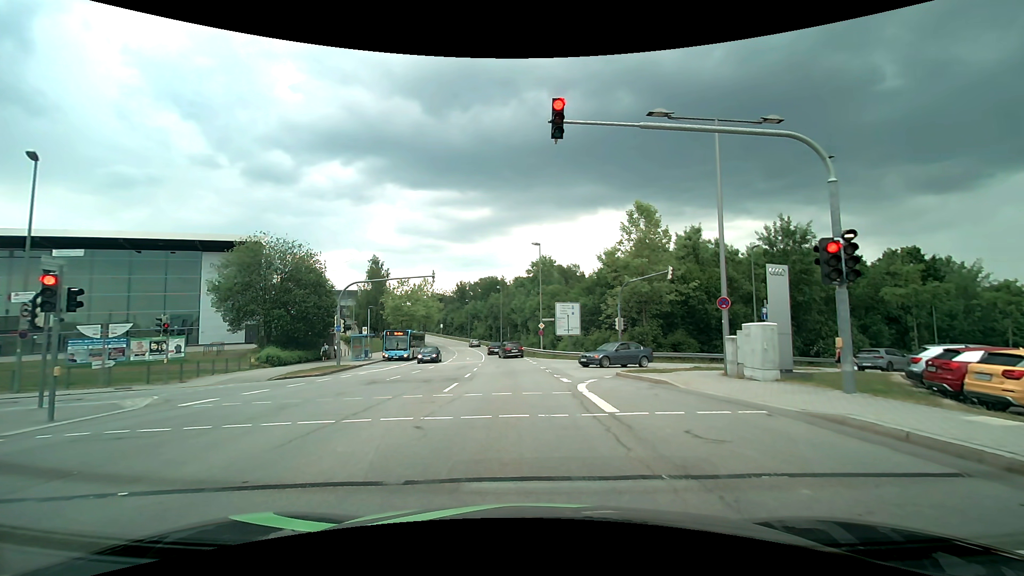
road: secondary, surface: asphalt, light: Day
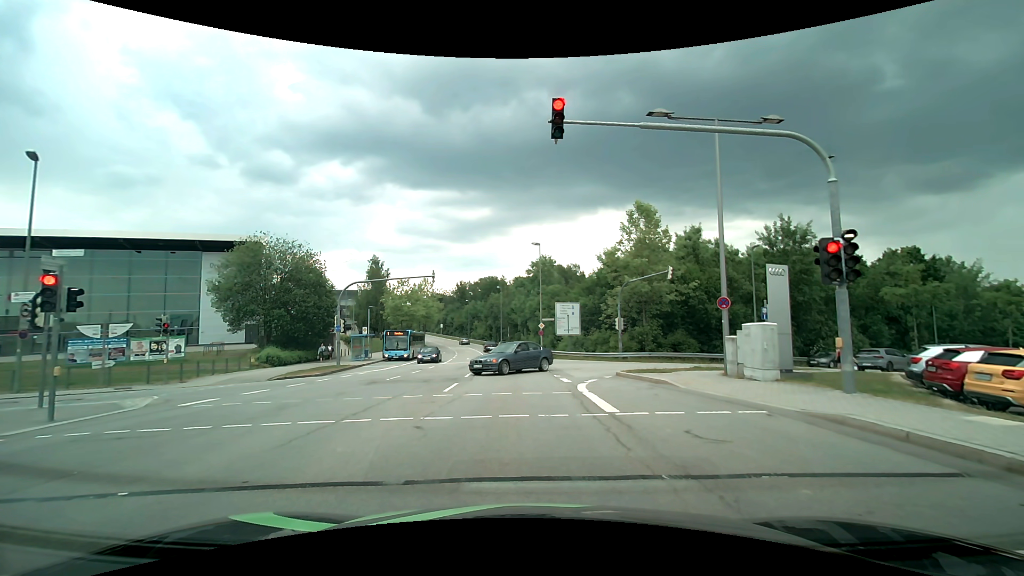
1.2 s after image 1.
(0.0, 0.0) m; 0°
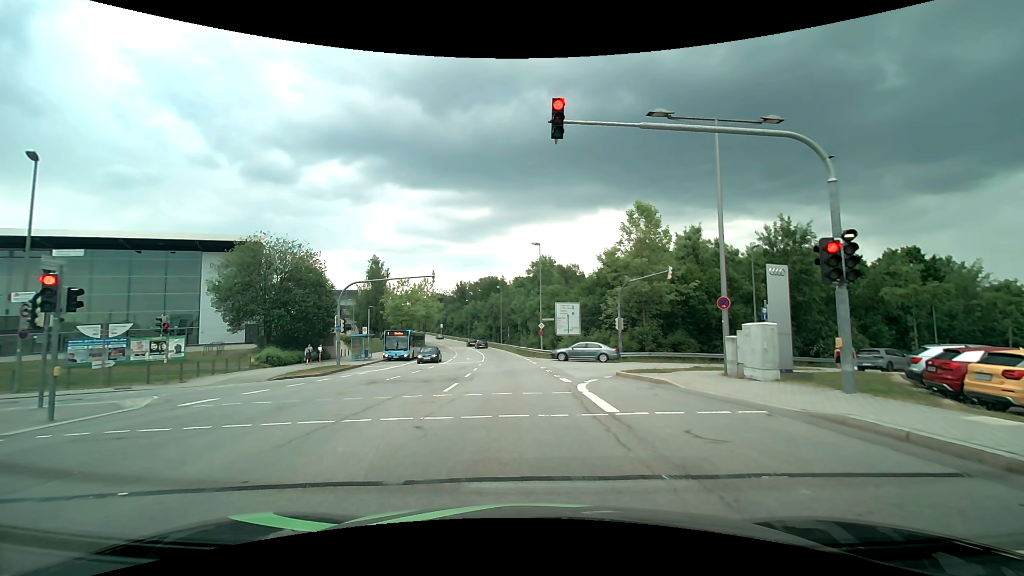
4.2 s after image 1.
(0.0, 0.0) m; 0°
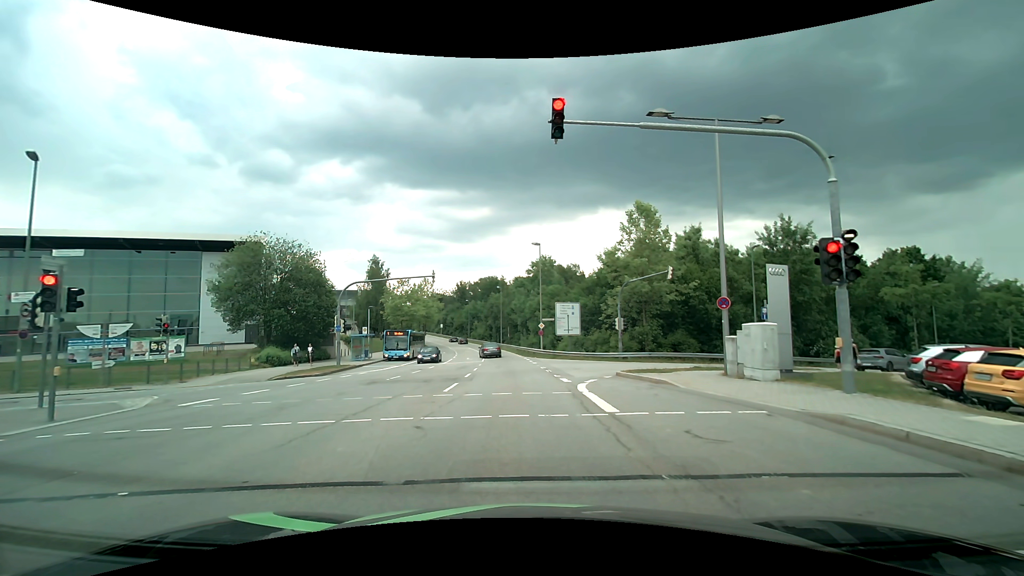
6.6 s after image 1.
(0.0, 0.0) m; 0°
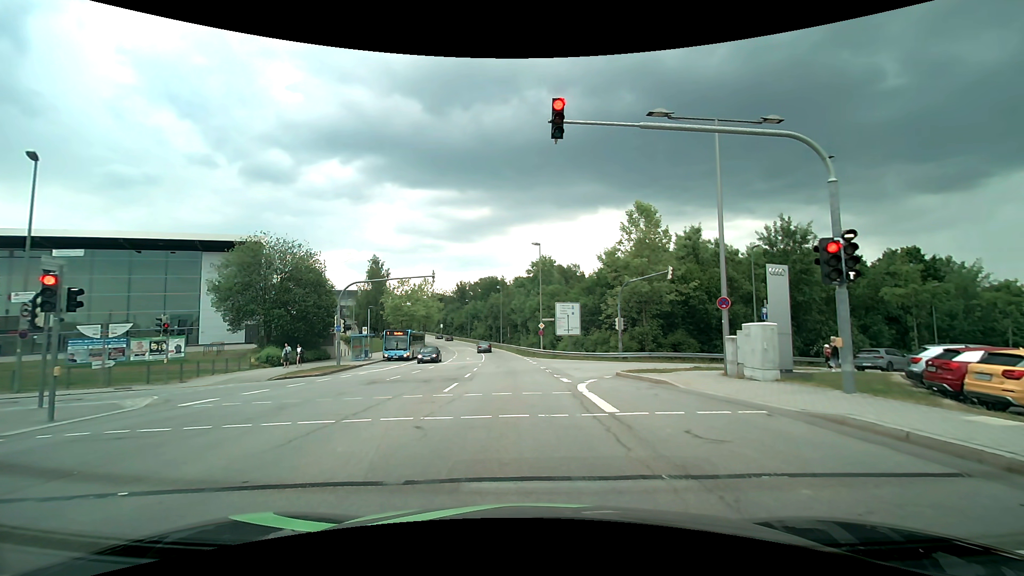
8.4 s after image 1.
(0.0, 0.0) m; 0°
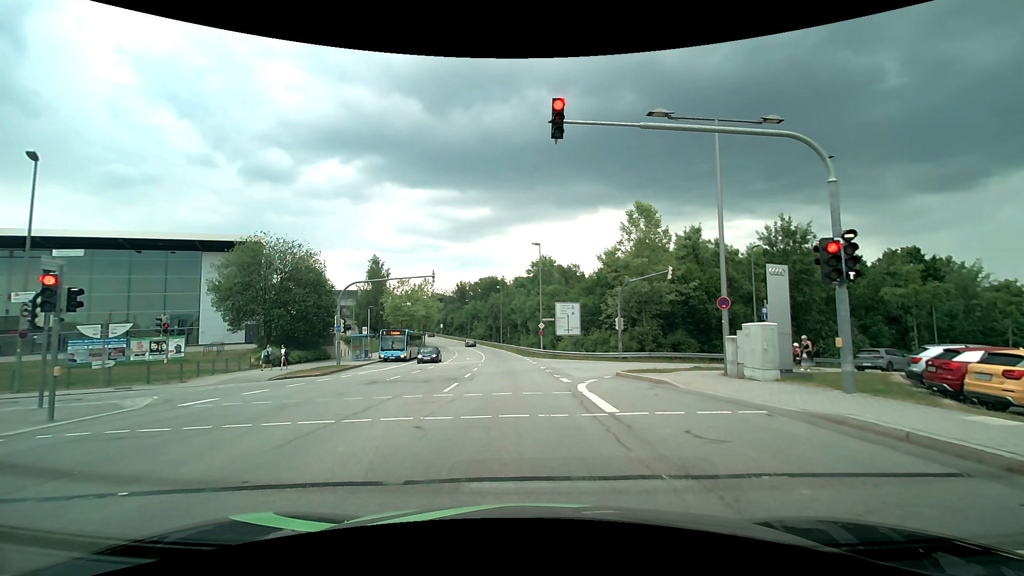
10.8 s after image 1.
(0.0, 0.0) m; 0°
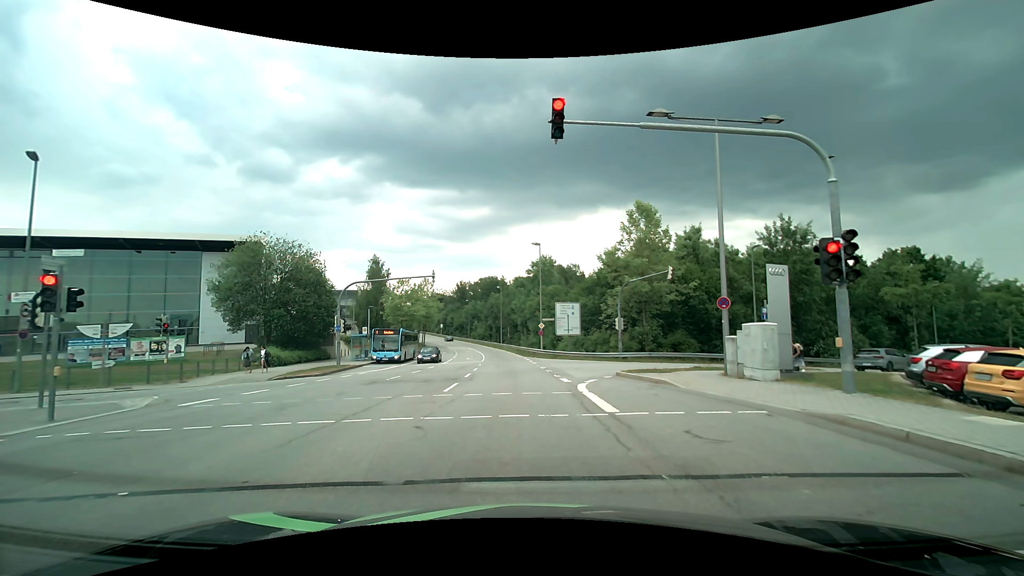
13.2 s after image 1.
(0.0, 0.0) m; 0°
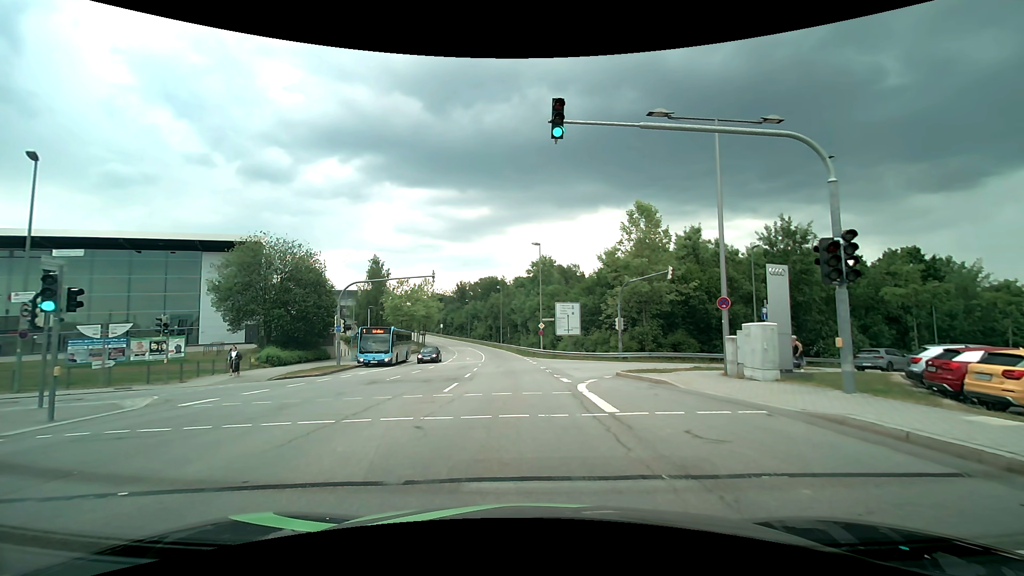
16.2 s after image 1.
(0.0, 0.0) m; 0°
(0, +10) (-1, +20) (-1, +30) (-2, +40) (-4, +50) (-5, +60) (-6, +70) (-8, +79) (-10, +89) (-13, +99) m
